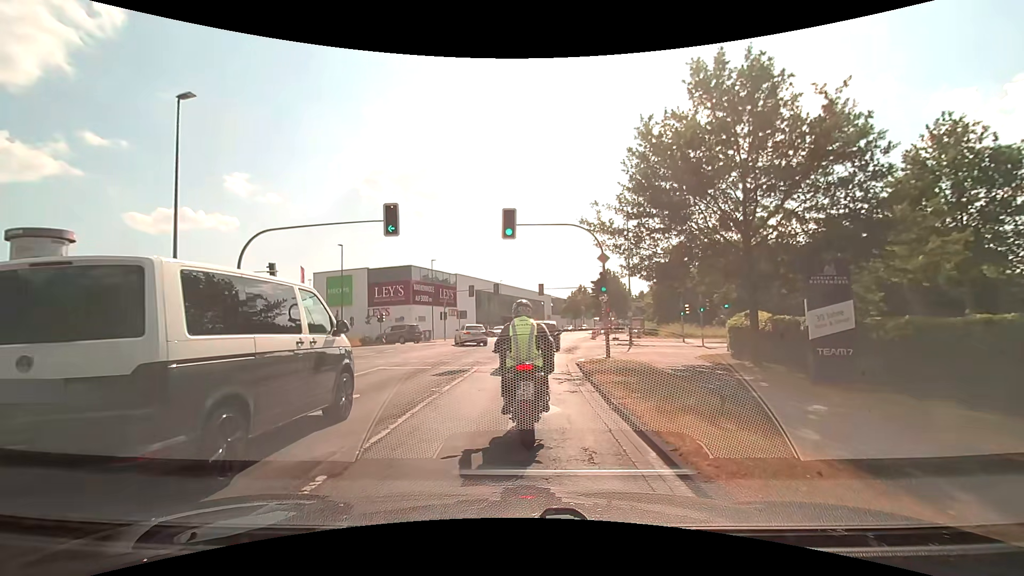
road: secondary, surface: asphalt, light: Day
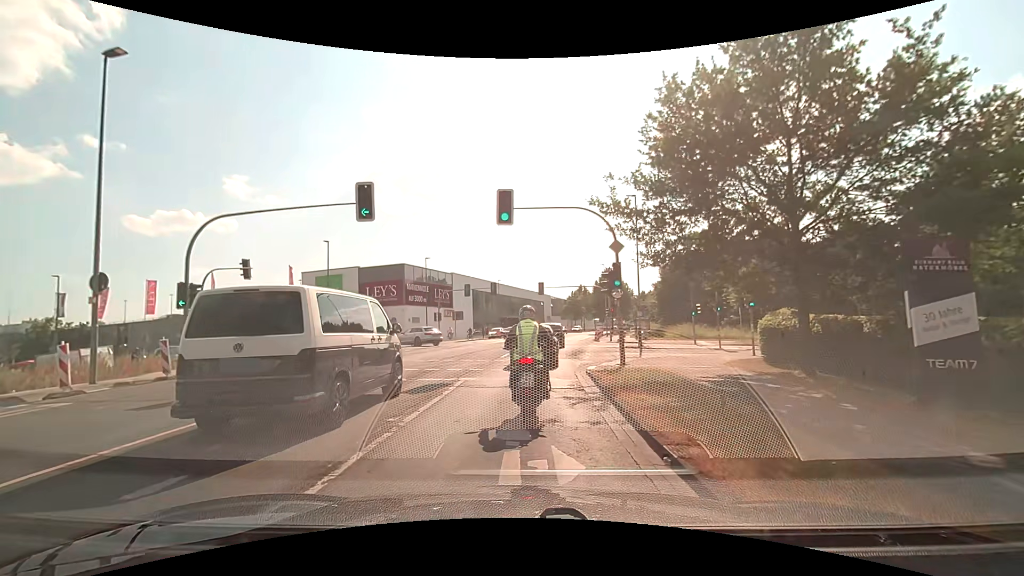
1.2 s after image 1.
(0.0, +3.5) m; 0°
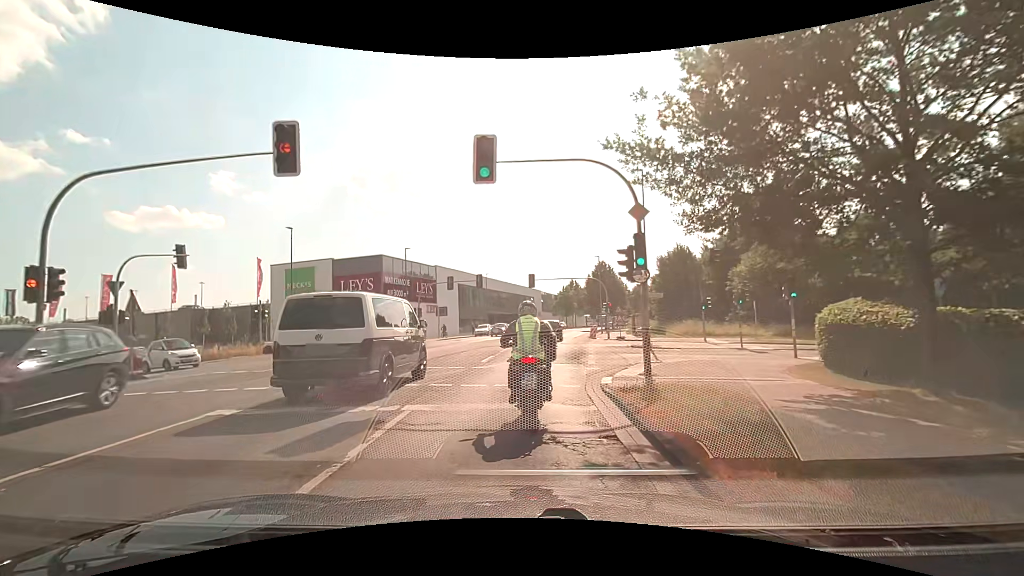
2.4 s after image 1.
(0.0, +5.1) m; 0°
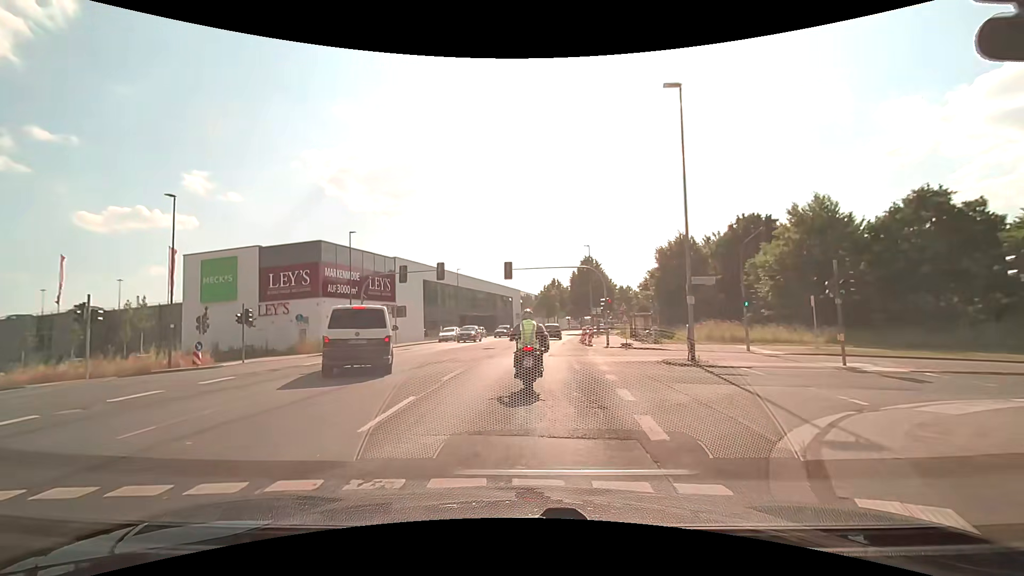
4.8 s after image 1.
(+0.4, +11.3) m; +3°
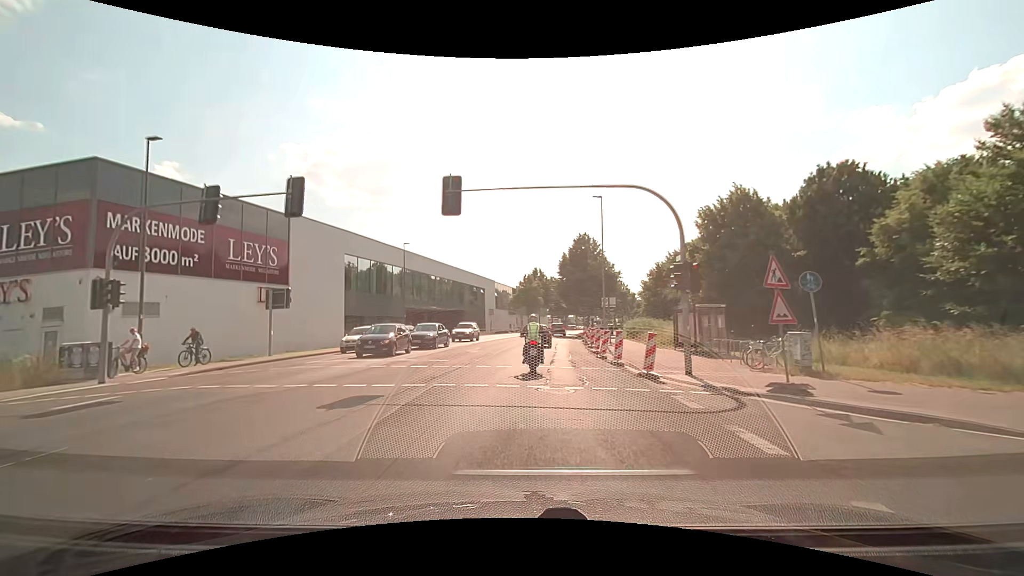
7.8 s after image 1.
(+0.5, +22.0) m; +3°
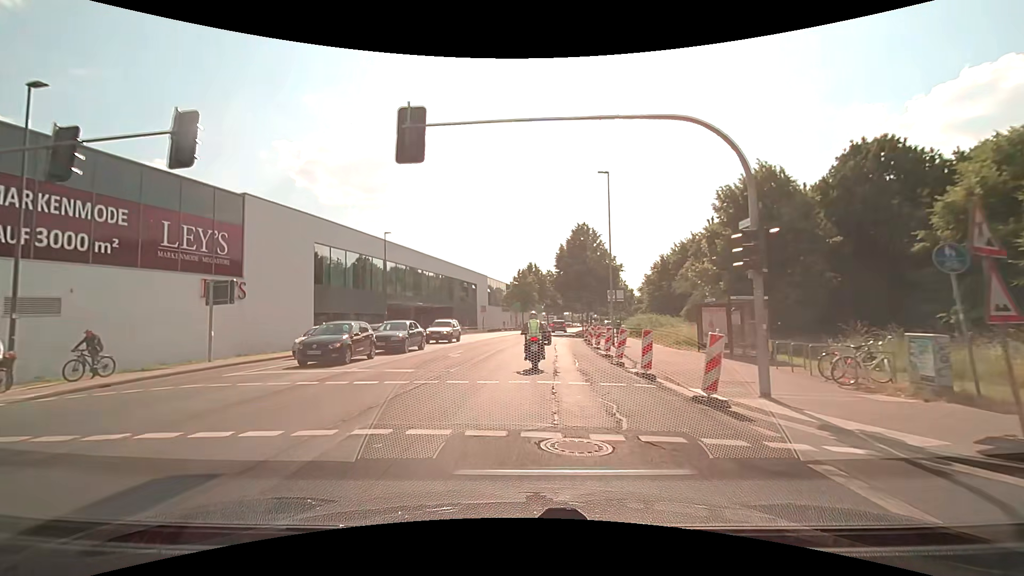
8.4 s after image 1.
(0.0, +5.1) m; +1°
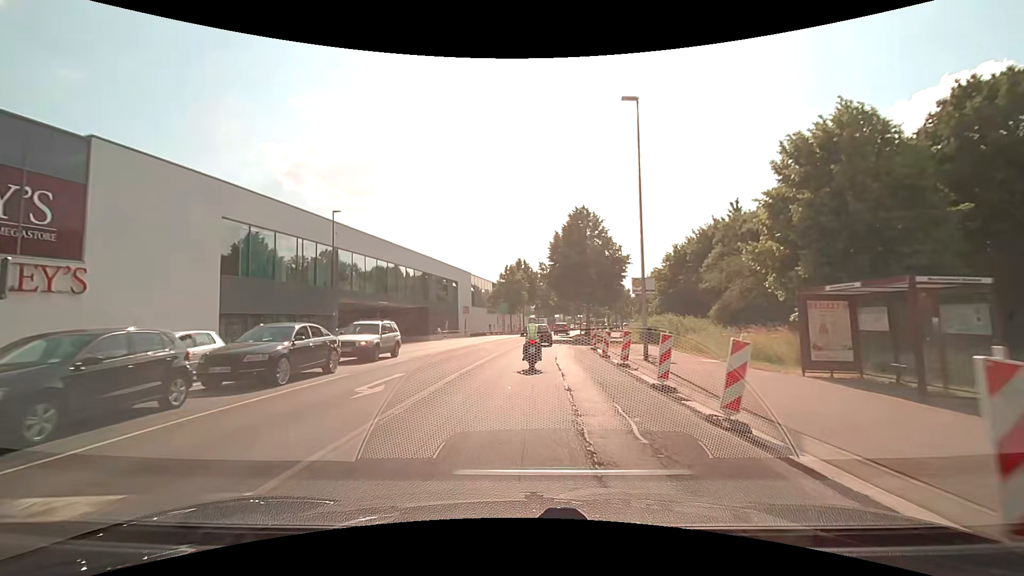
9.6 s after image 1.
(0.0, +10.3) m; 0°
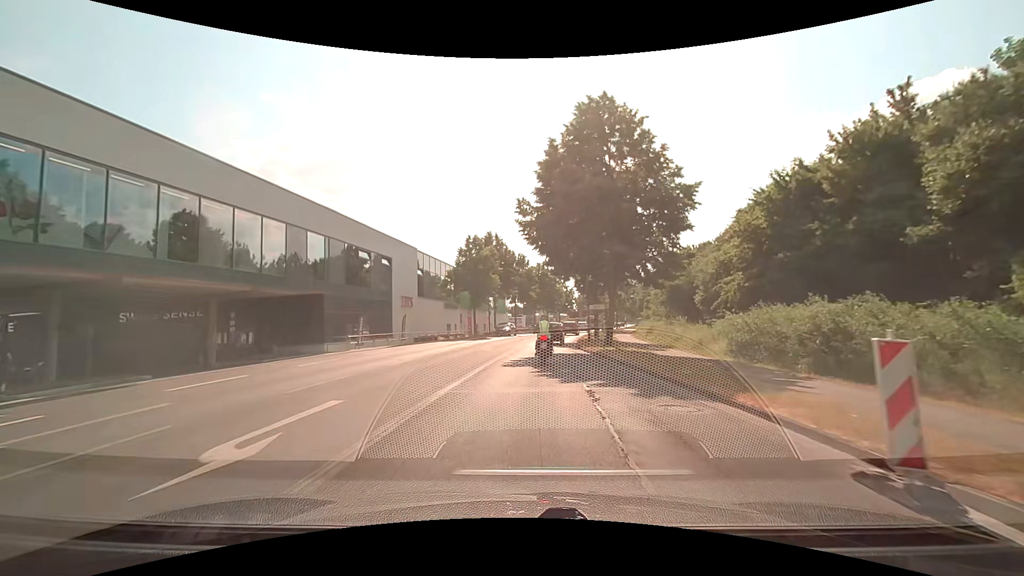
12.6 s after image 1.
(+0.8, +25.4) m; +3°
(0, +10) (0, +20) (+1, +30) (+2, +40) (+3, +50) (+5, +60) (+7, +70) (+8, +79) (+10, +89) (+13, +99) m
